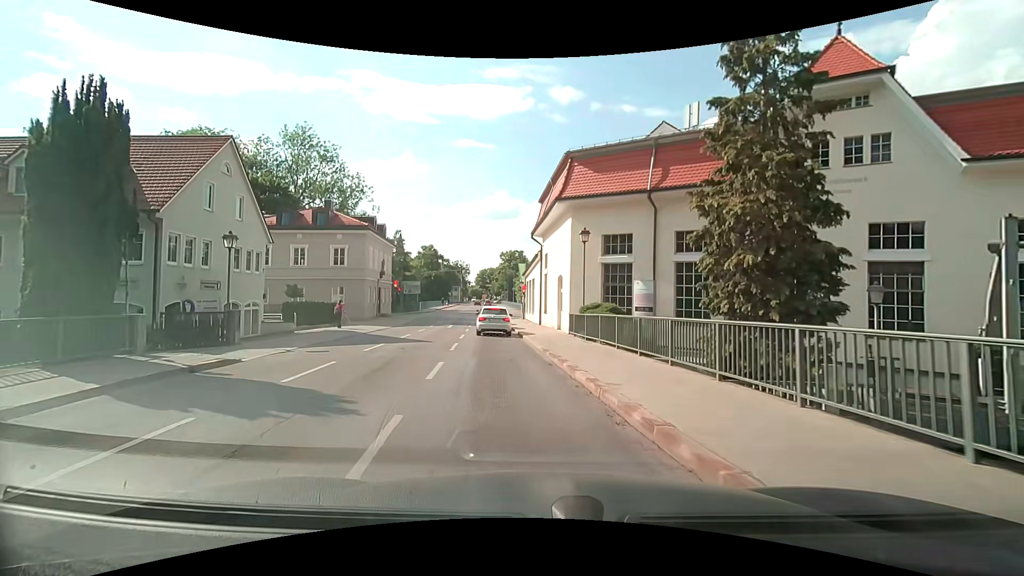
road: residential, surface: asphalt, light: Day
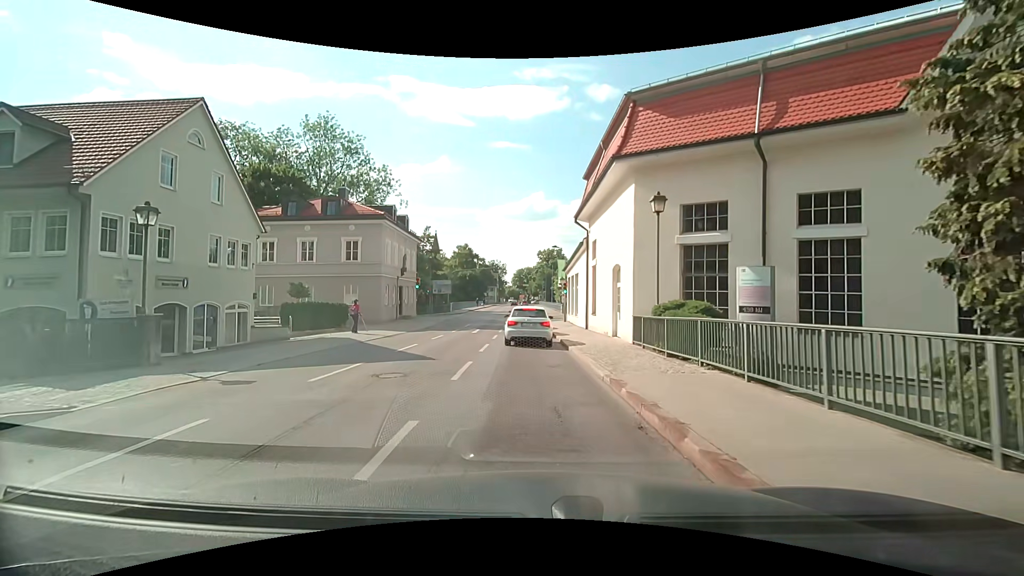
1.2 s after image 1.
(-0.3, +6.3) m; -5°
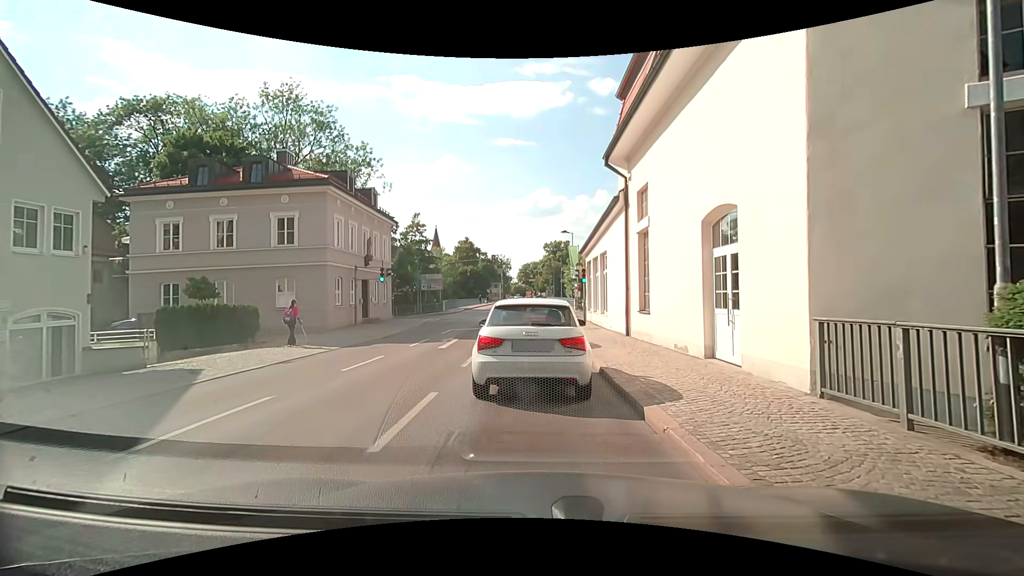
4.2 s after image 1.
(-0.1, +10.2) m; -1°
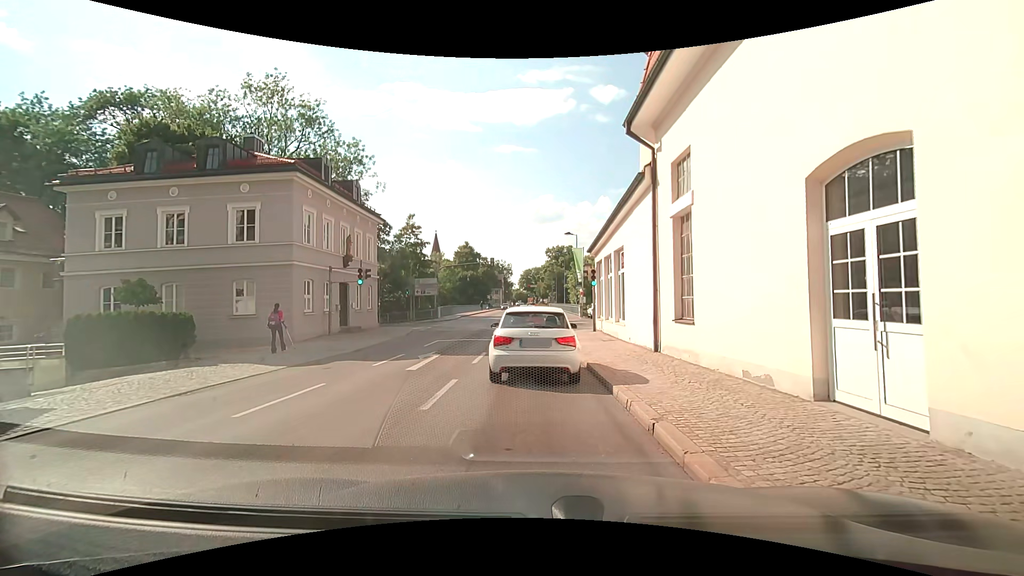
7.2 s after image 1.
(+0.1, +4.0) m; -2°
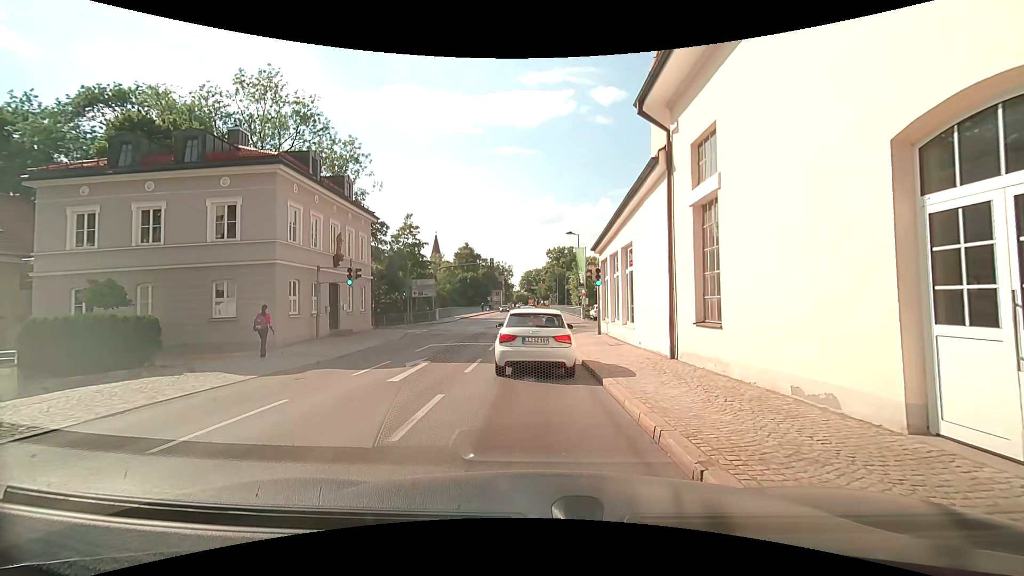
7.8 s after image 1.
(+0.1, +1.6) m; 0°
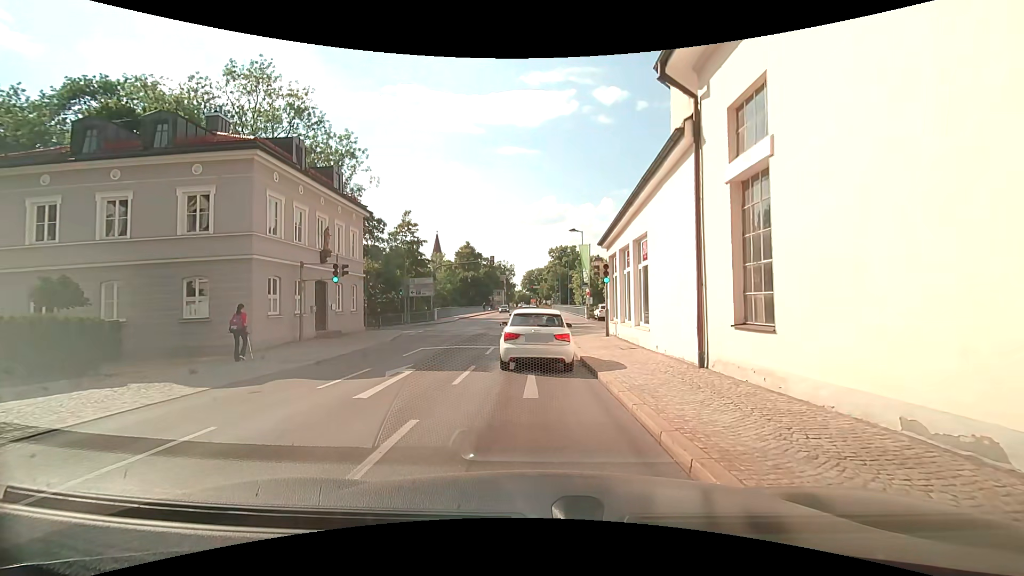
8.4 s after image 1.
(+0.1, +2.0) m; +2°
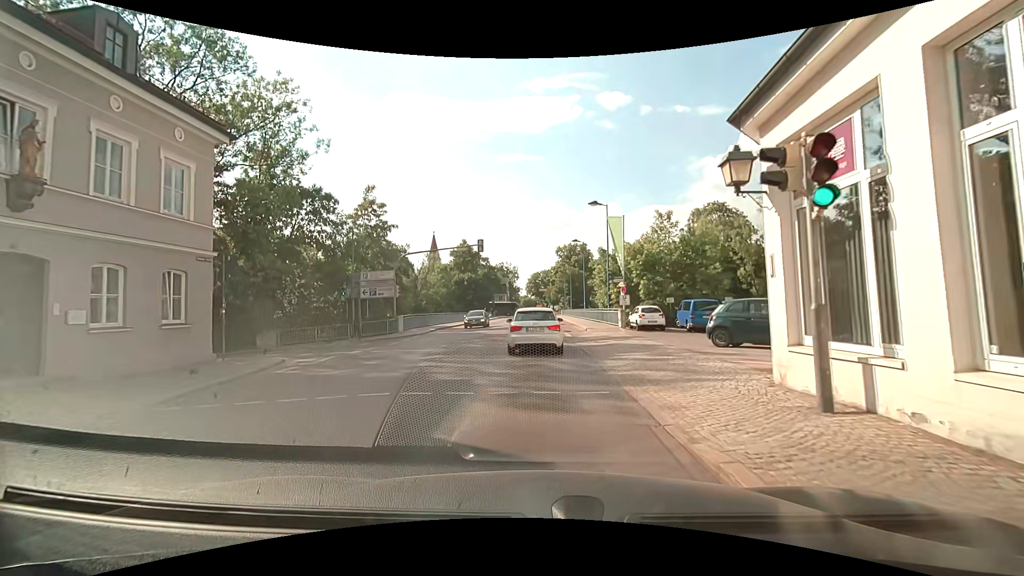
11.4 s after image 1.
(-0.2, +16.0) m; 0°
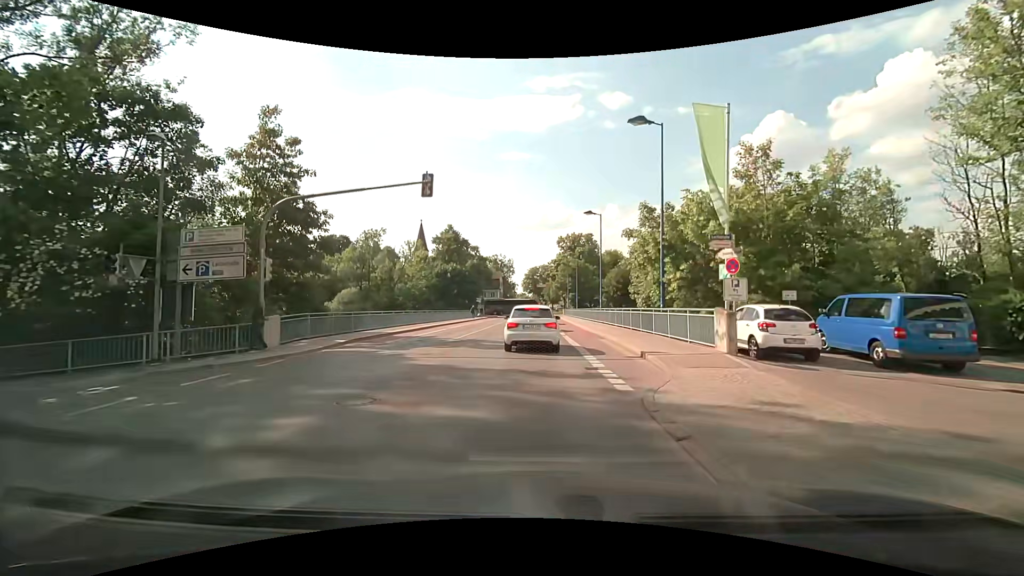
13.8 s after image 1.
(0.0, +17.4) m; 0°
